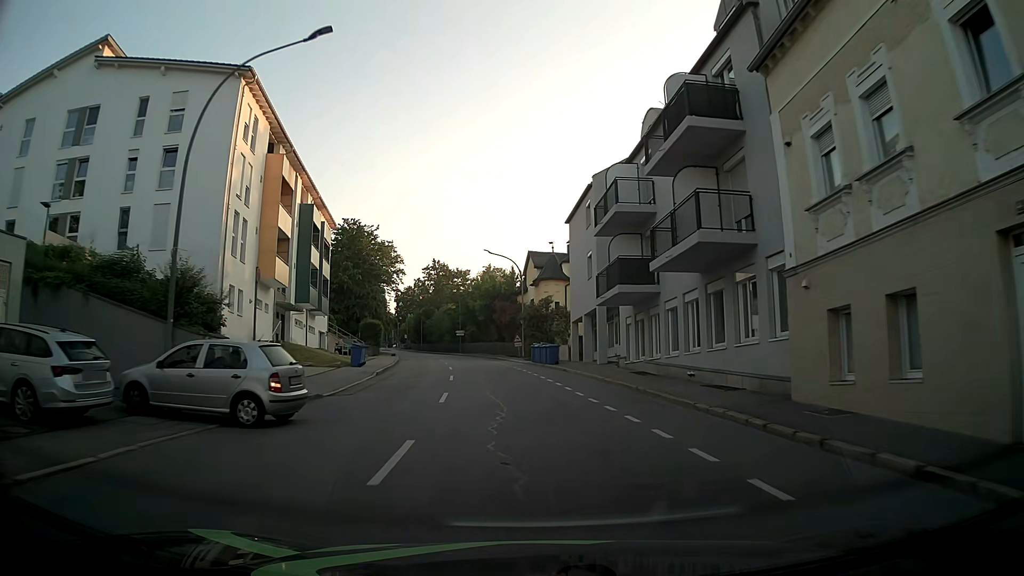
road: tertiary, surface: asphalt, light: Day
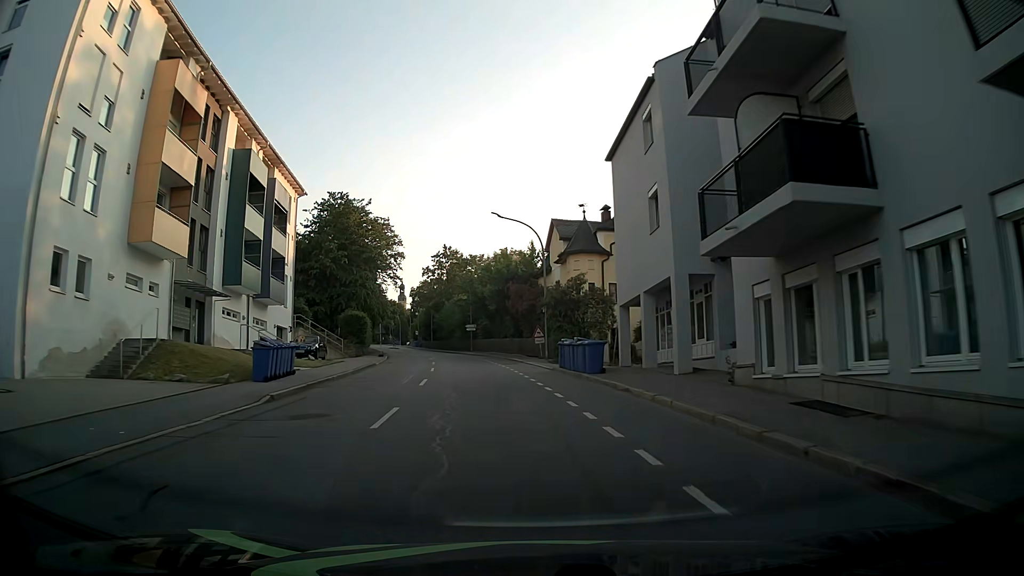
(-0.1, +14.4) m; -1°
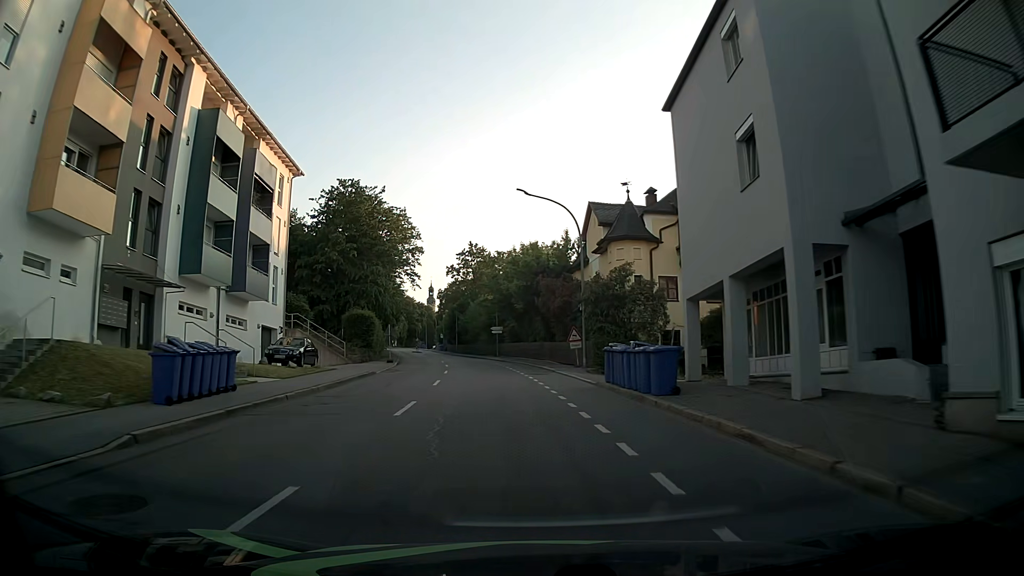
(-0.2, +7.2) m; -3°
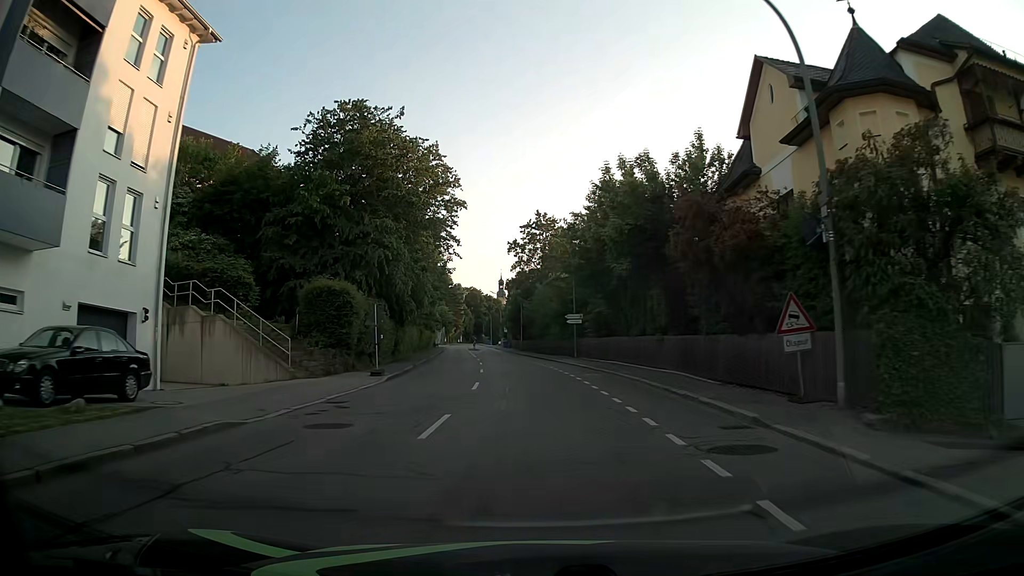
(-1.2, +21.1) m; -6°
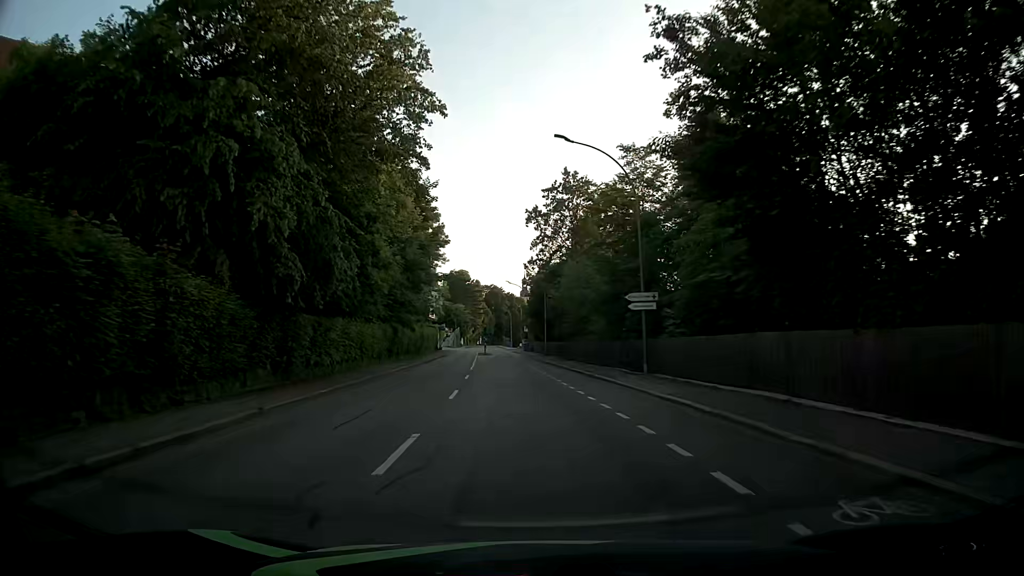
(-0.4, +20.7) m; -3°
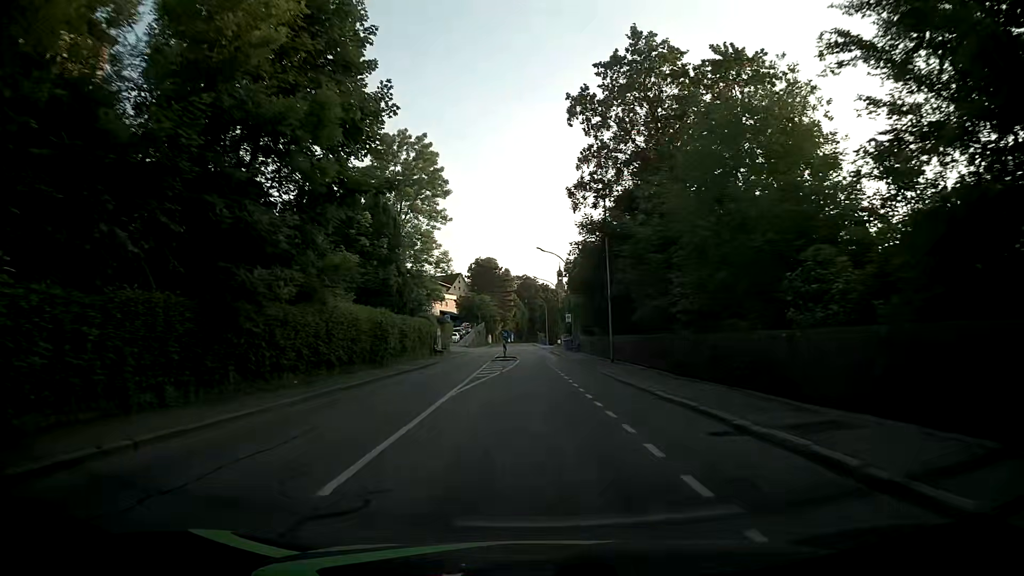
(-0.8, +28.0) m; -3°
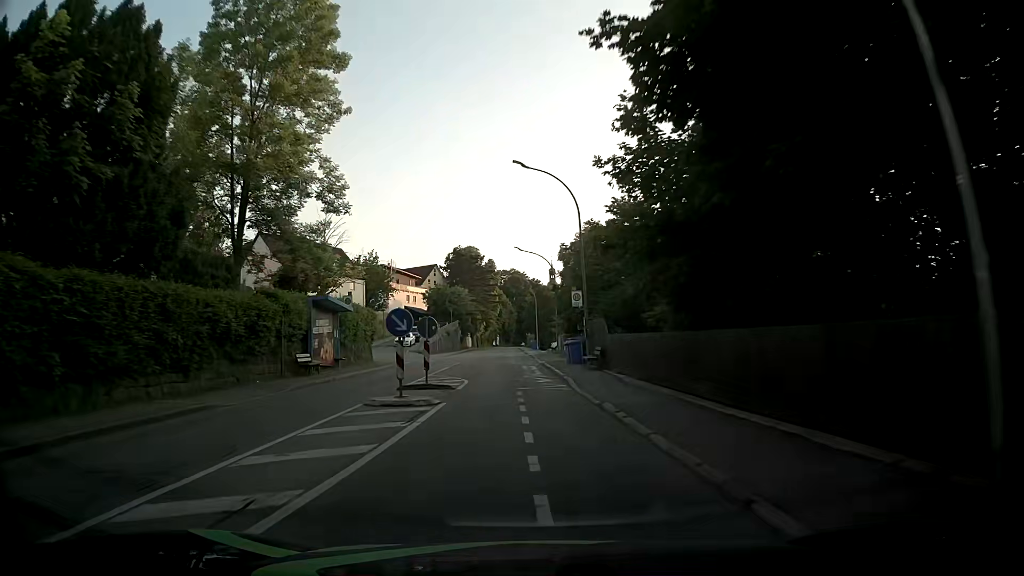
(+0.4, +28.9) m; +1°
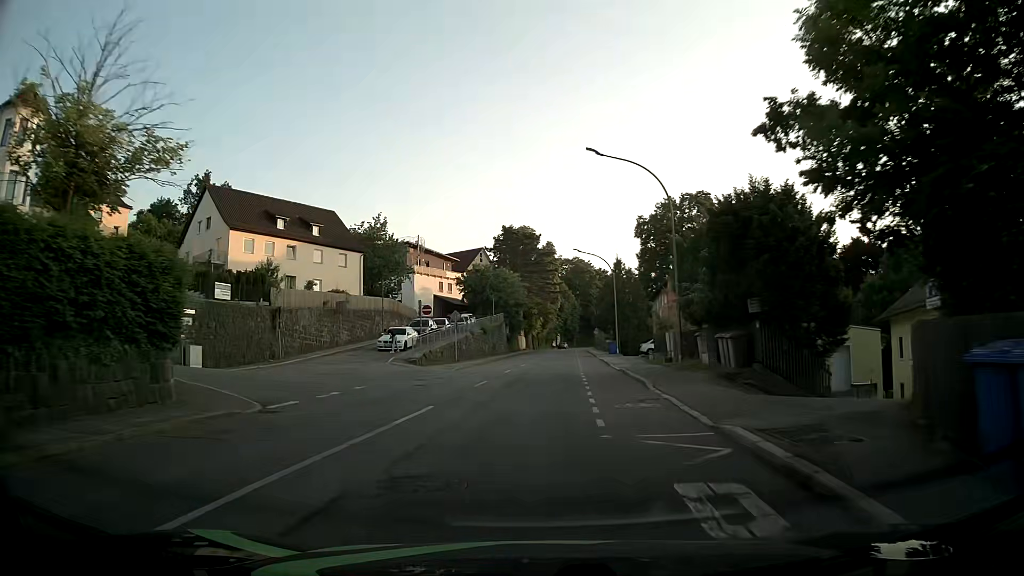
(-1.3, +29.5) m; -6°
